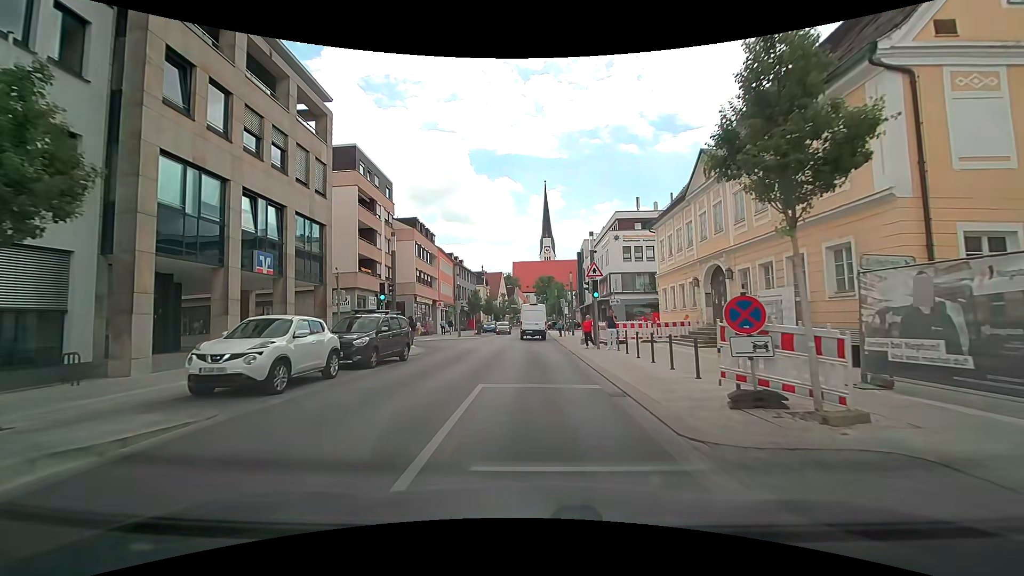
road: tertiary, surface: asphalt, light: Day
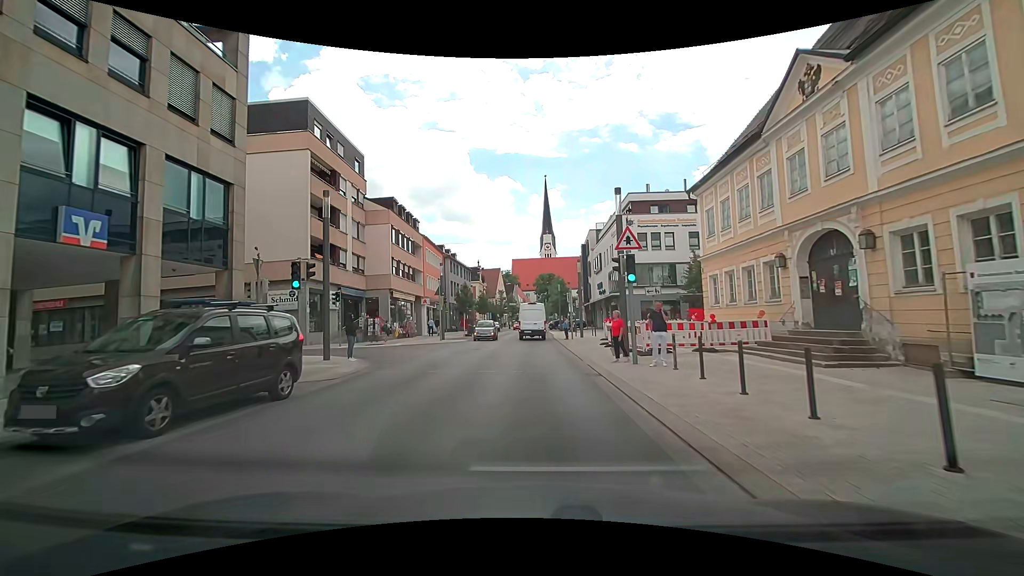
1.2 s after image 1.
(0.0, +8.7) m; +1°
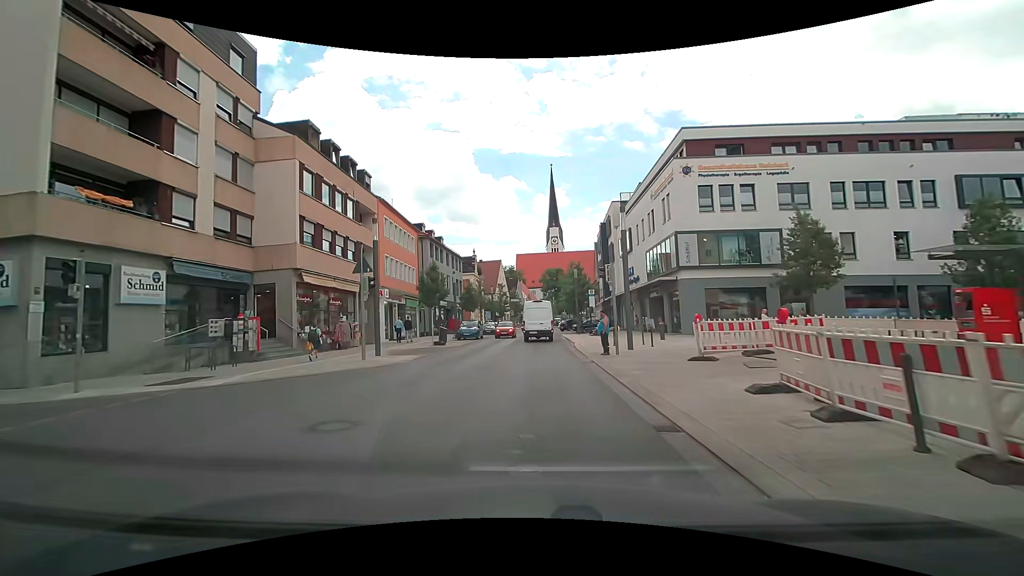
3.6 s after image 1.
(-0.5, +17.7) m; -1°
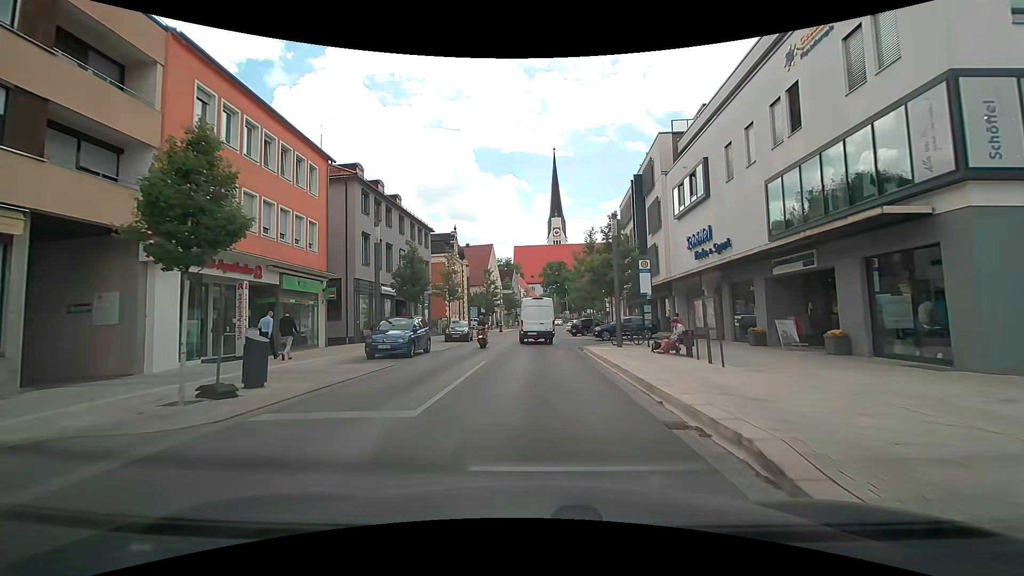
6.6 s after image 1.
(-0.4, +22.2) m; -1°
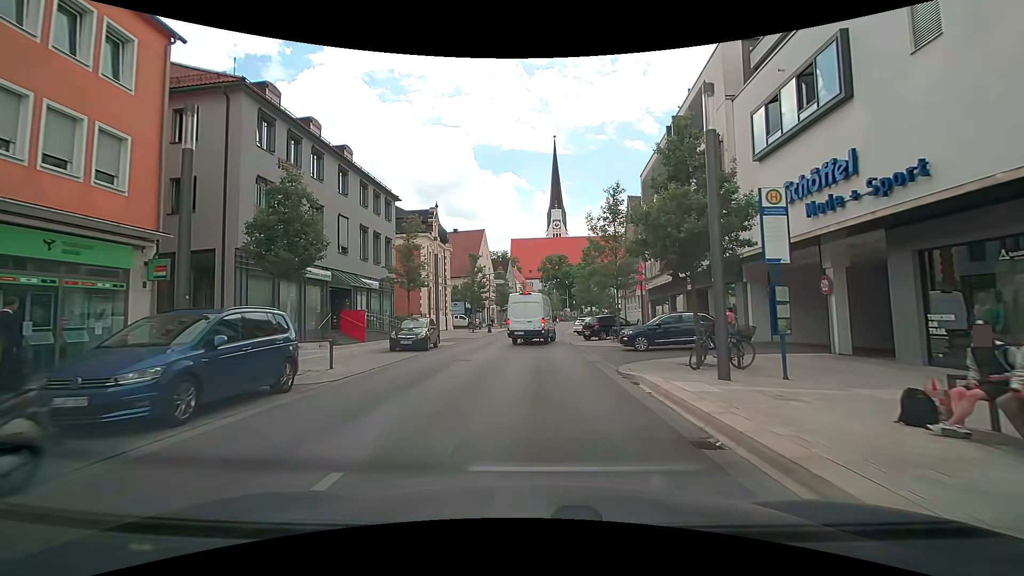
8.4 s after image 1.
(+0.1, +12.6) m; +1°
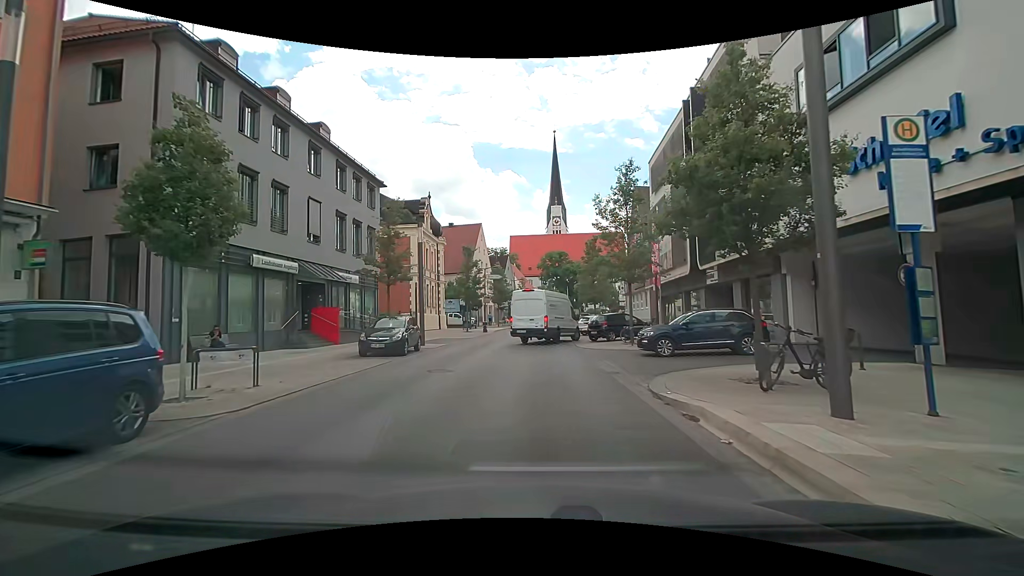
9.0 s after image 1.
(0.0, +3.7) m; 0°
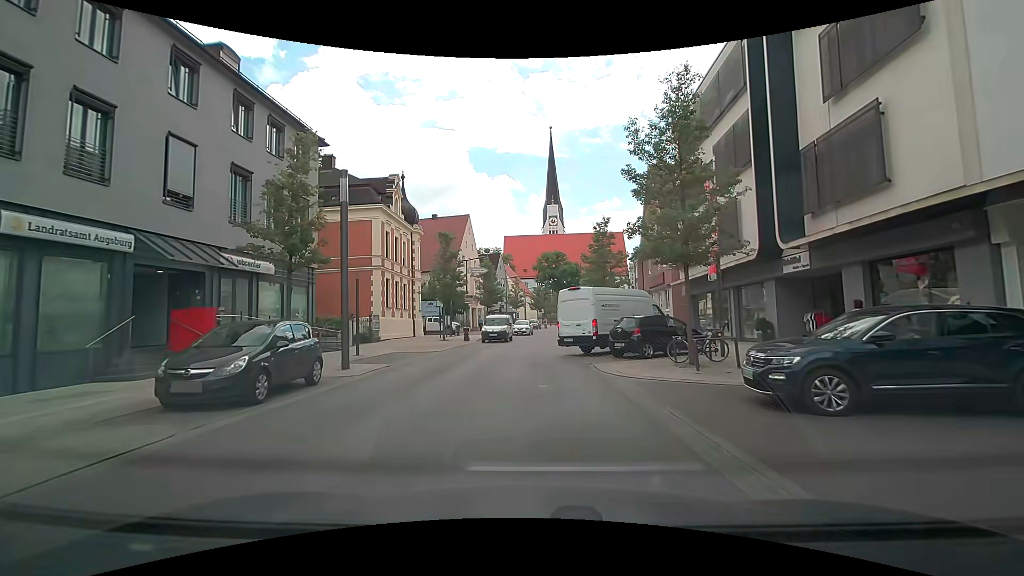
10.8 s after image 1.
(0.0, +9.4) m; -1°
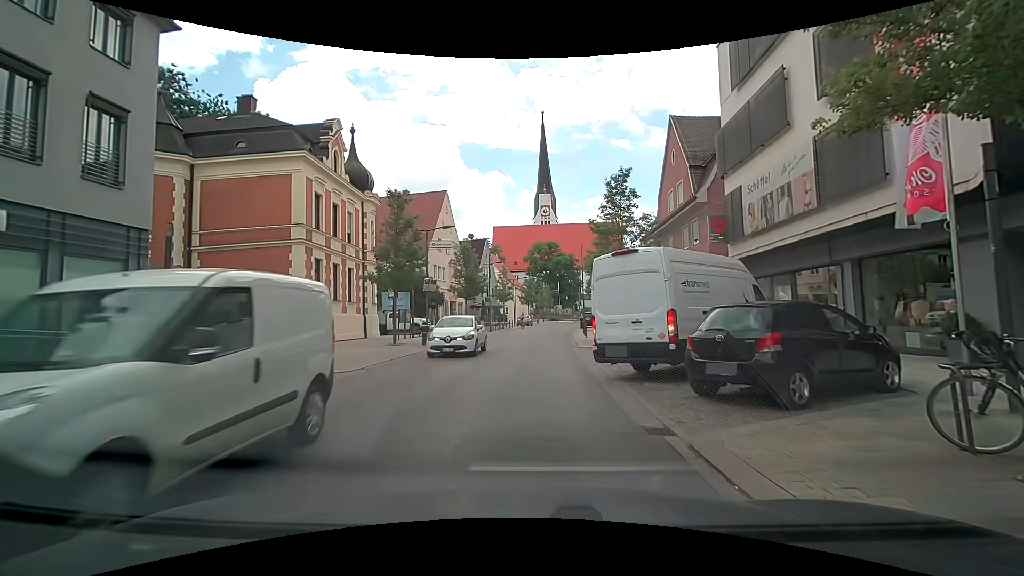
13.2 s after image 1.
(+0.3, +10.2) m; +2°
